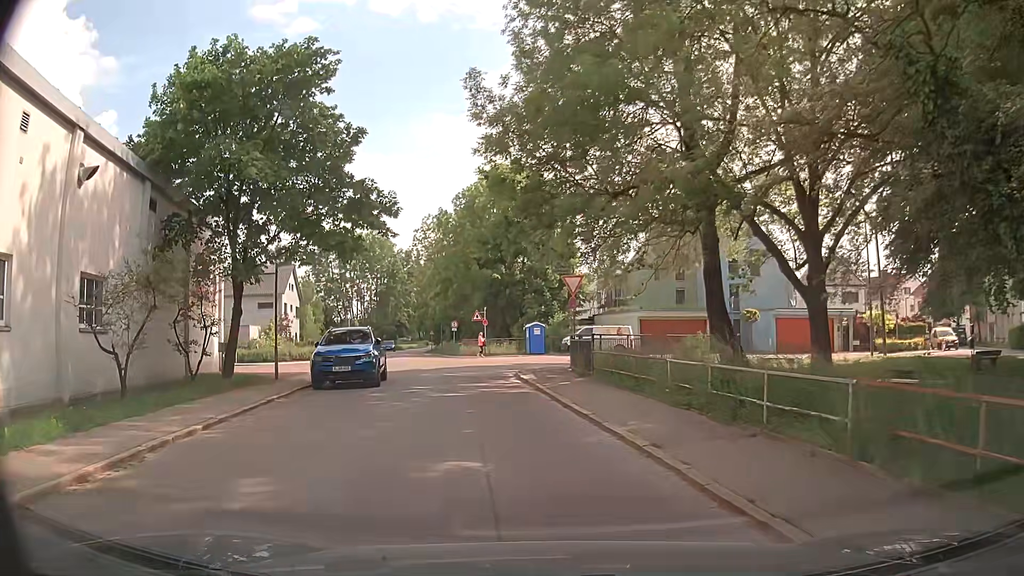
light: Day
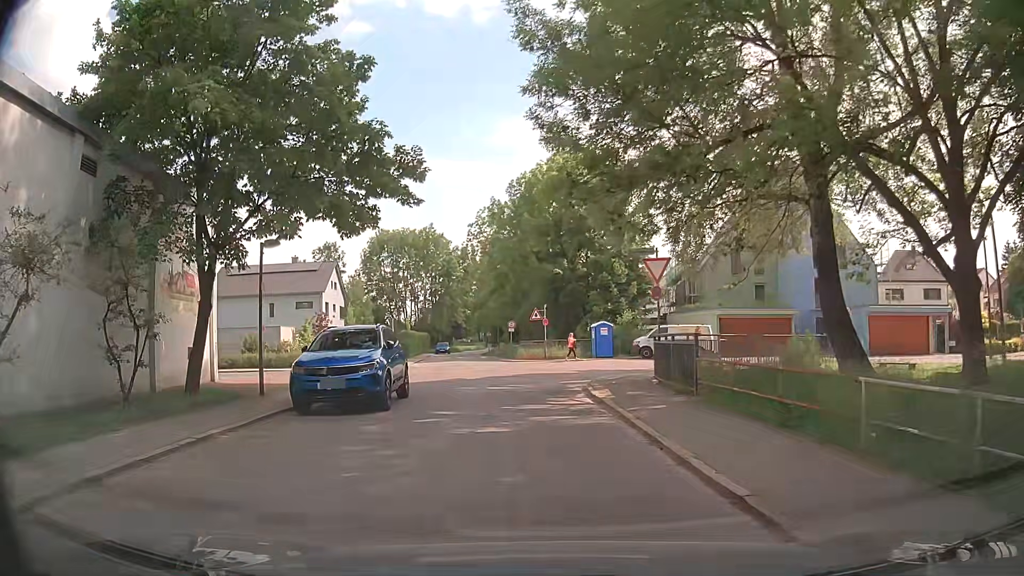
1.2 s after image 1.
(-0.4, +5.6) m; -7°
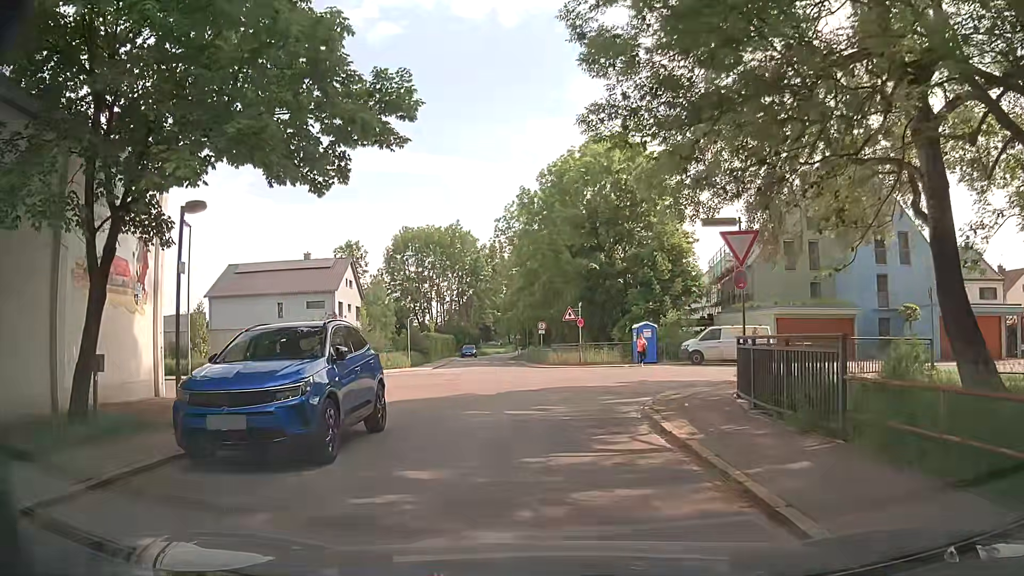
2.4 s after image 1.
(-0.1, +5.2) m; -2°
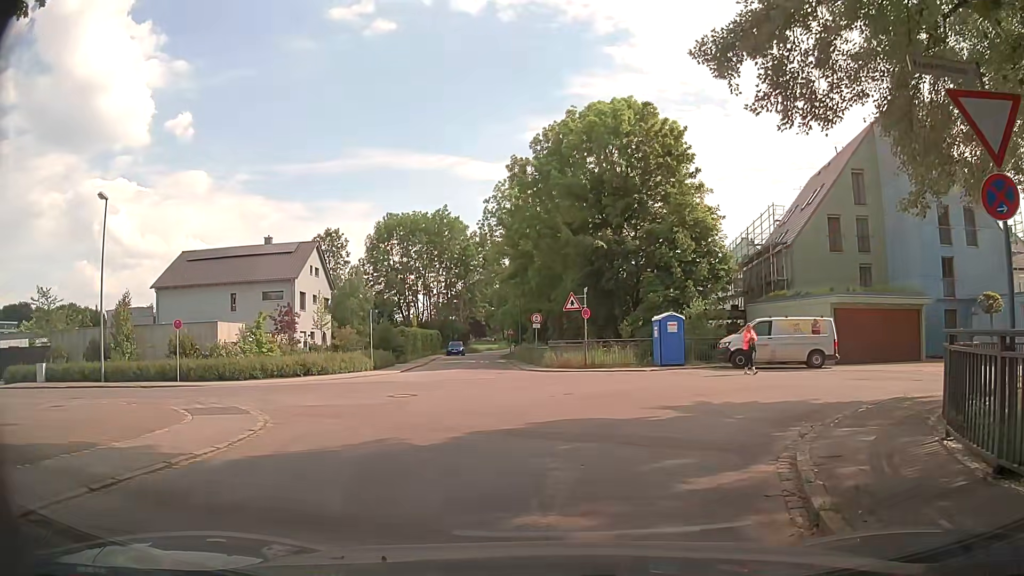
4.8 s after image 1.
(-0.1, +8.3) m; 0°
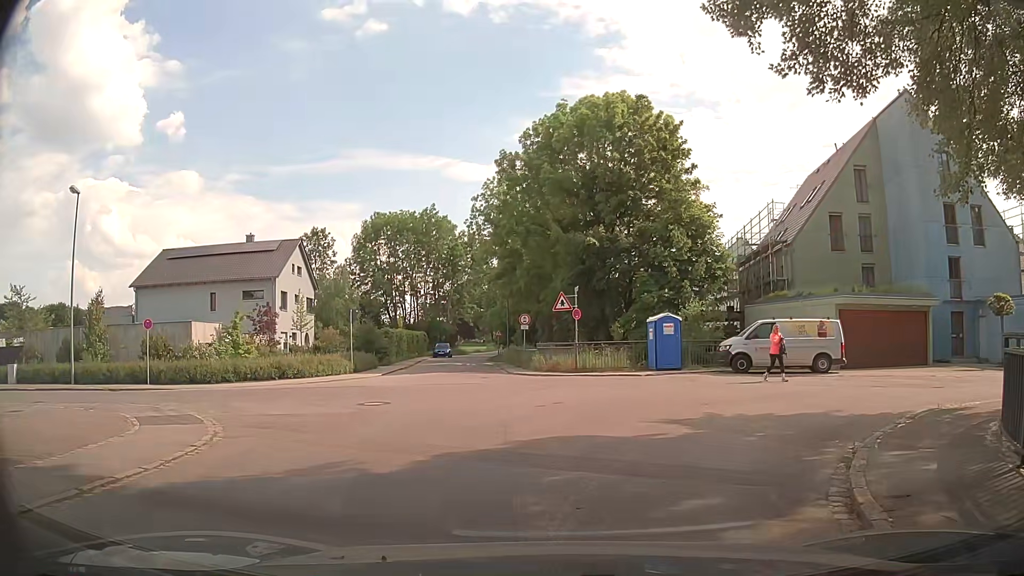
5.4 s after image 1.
(0.0, +1.7) m; -1°
